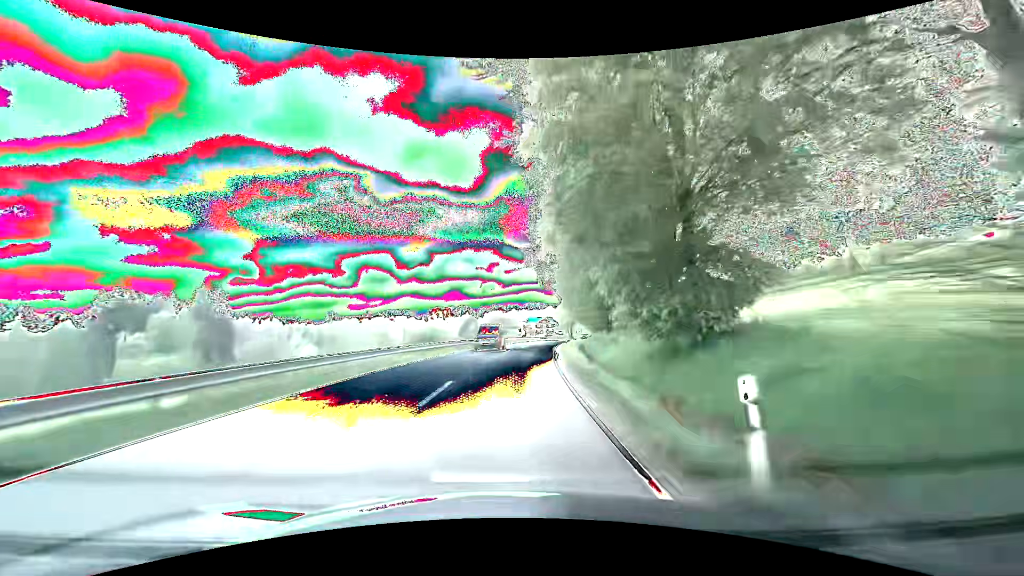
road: secondary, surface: asphalt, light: Day
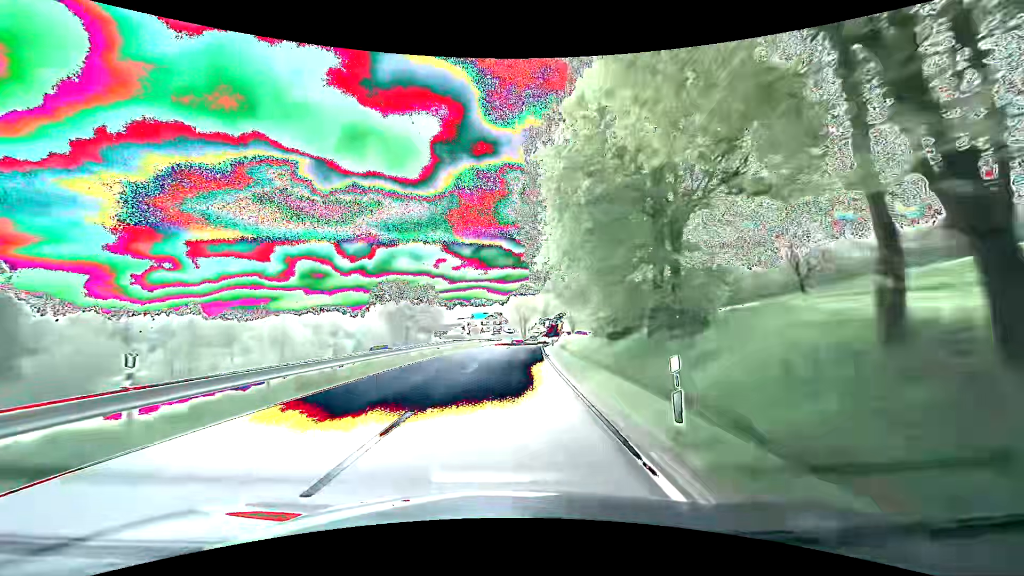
(+2.4, +40.3) m; +6°
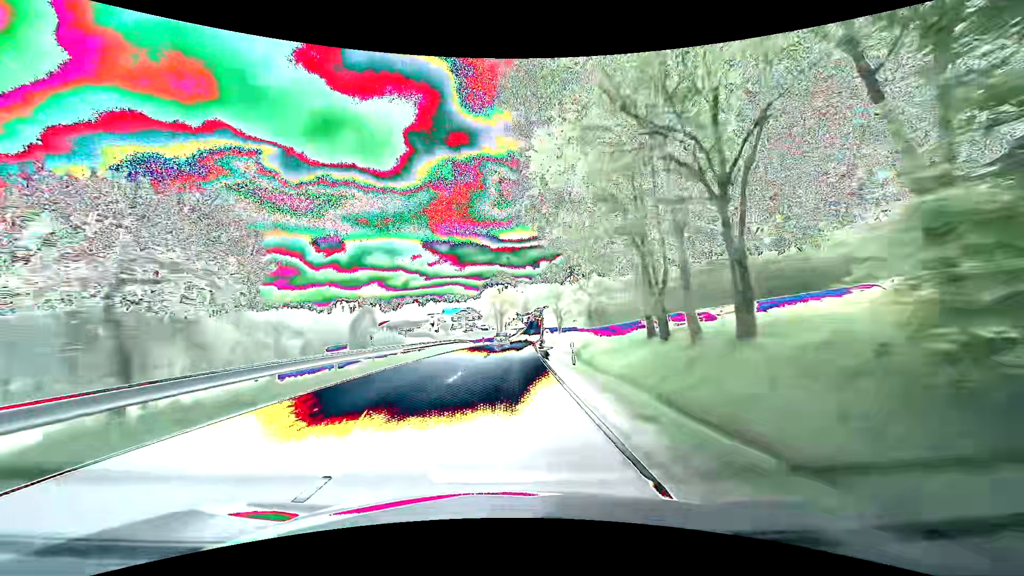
(+0.7, +27.7) m; +3°
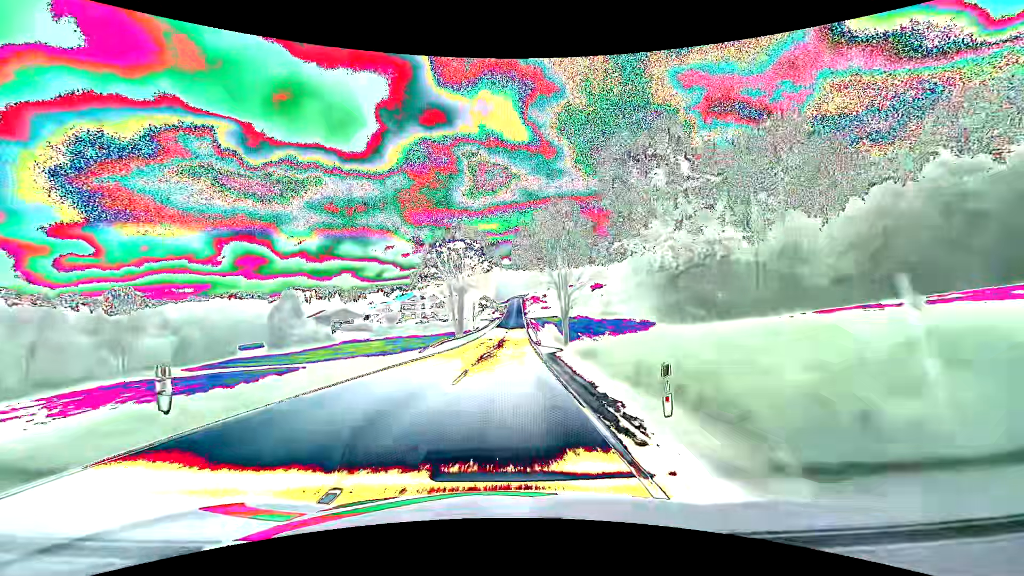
(+1.6, +56.3) m; +3°
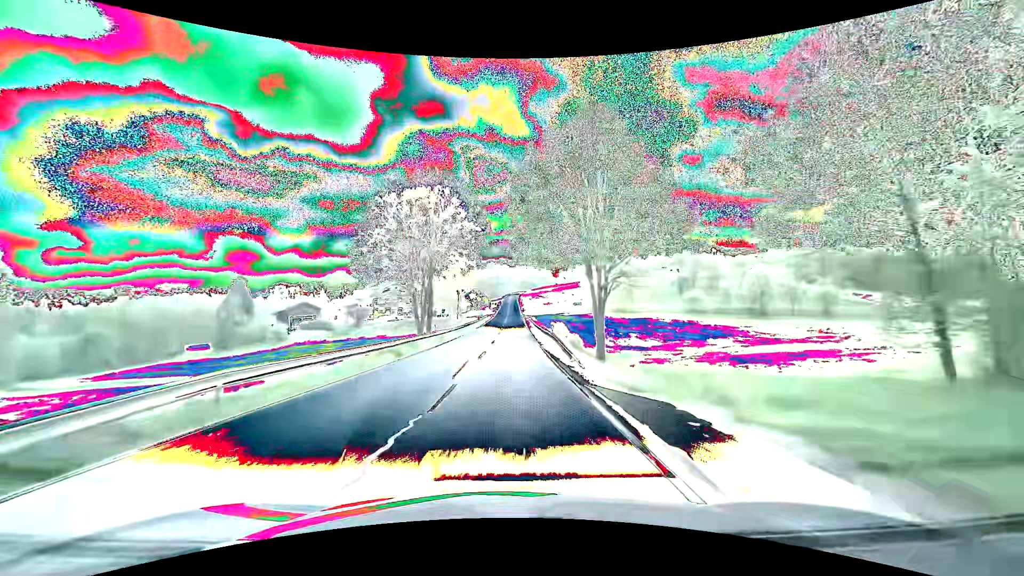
(+0.1, +28.4) m; 0°
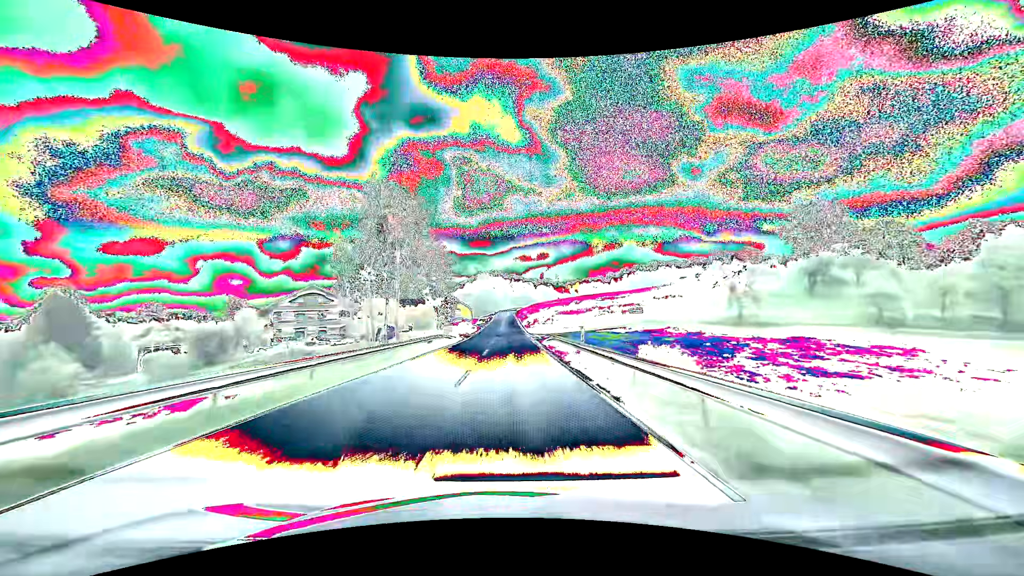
(+0.7, +56.6) m; +1°
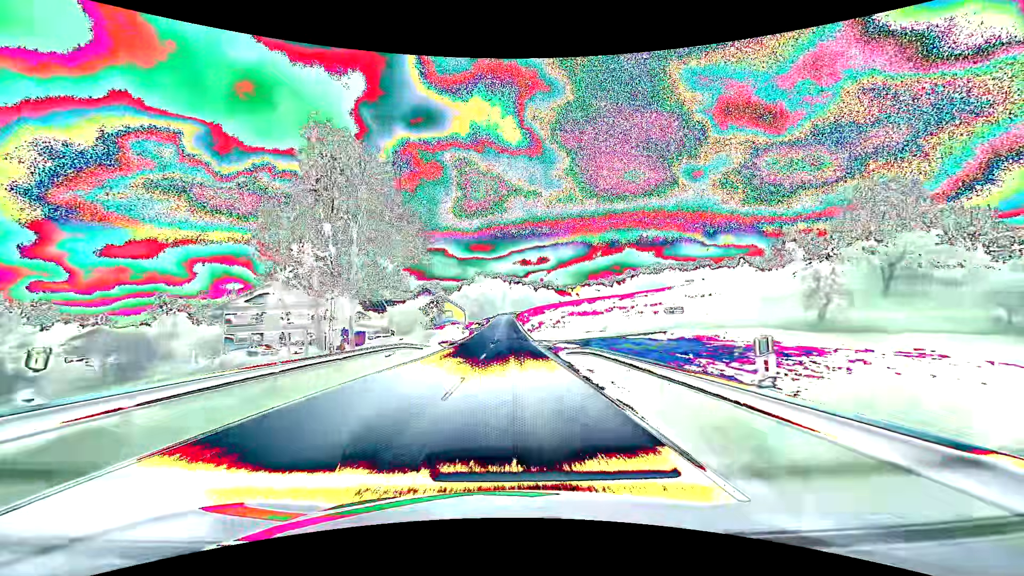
(0.0, +14.0) m; 0°
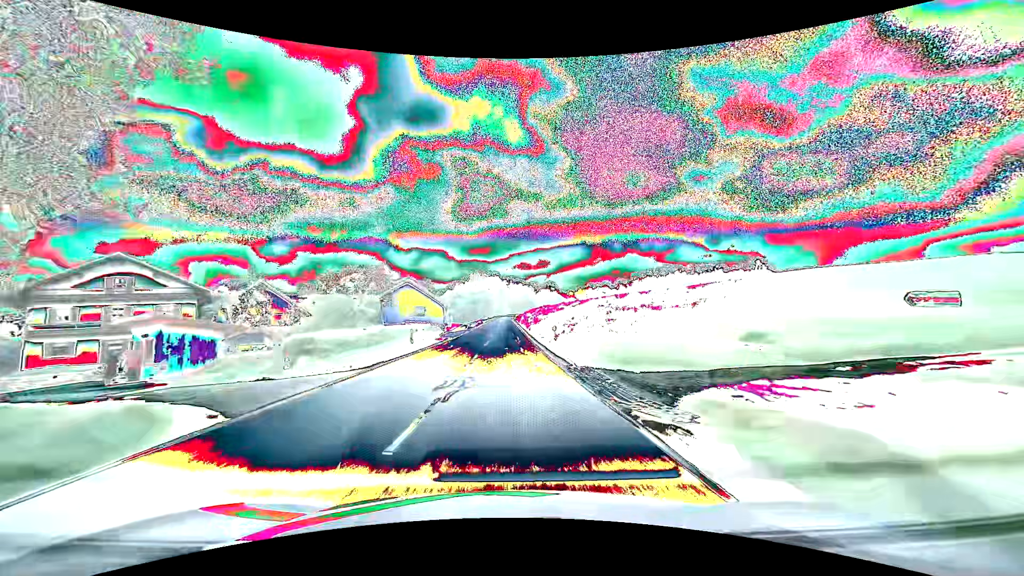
(+0.1, +27.9) m; 0°
